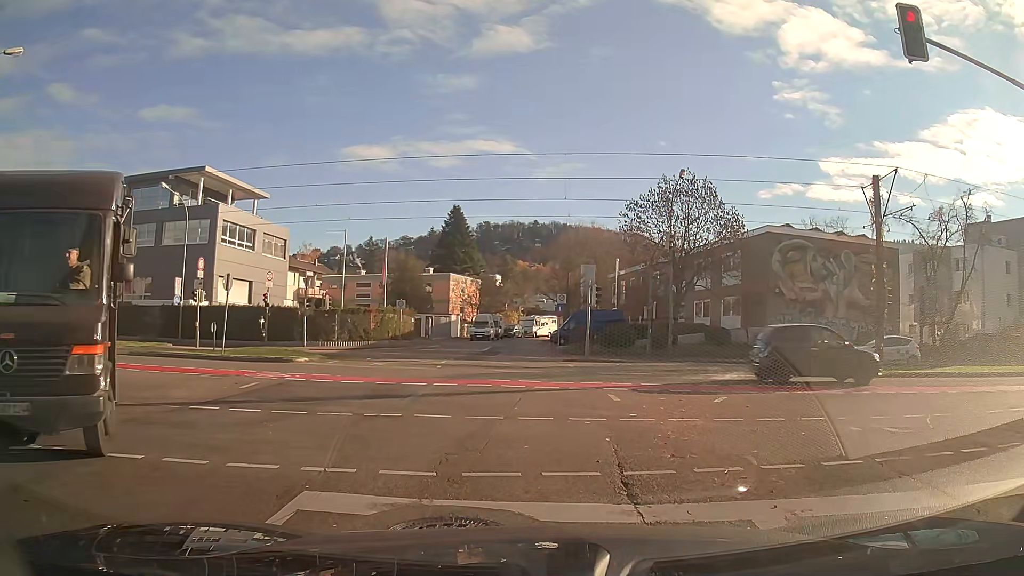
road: secondary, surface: asphalt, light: Day
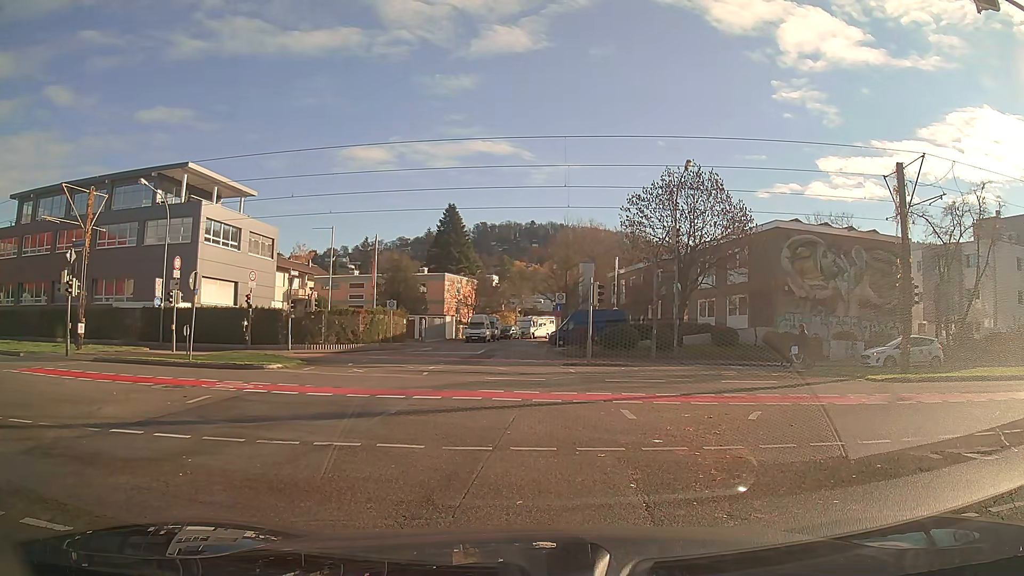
(0.0, +2.1) m; +1°
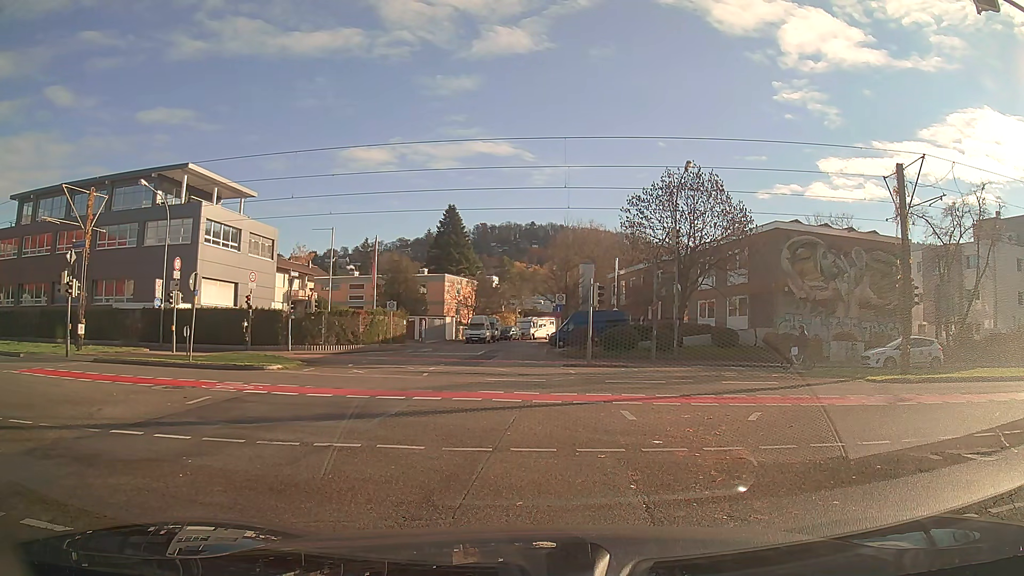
(0.0, +0.1) m; 0°
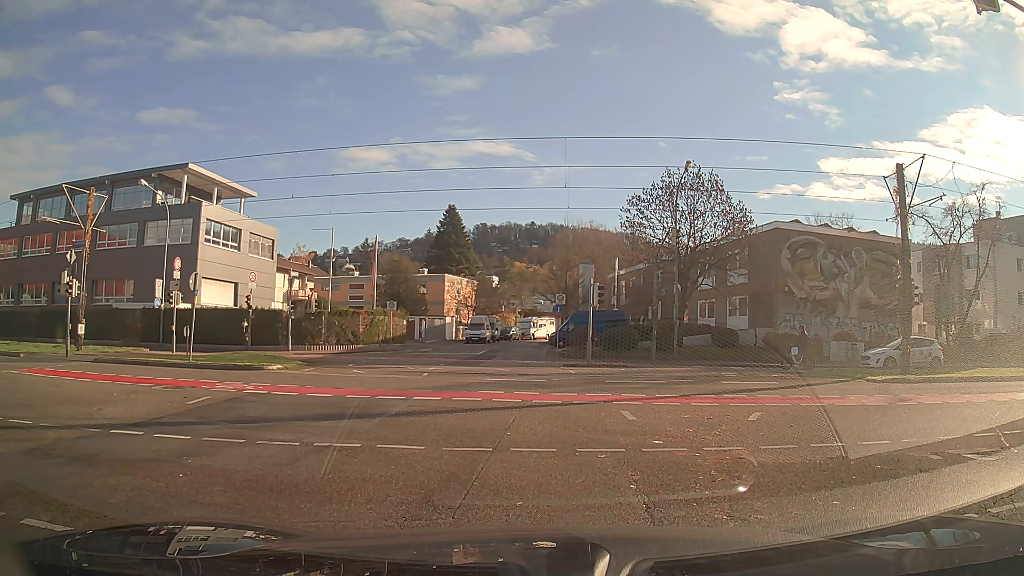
(0.0, 0.0) m; 0°
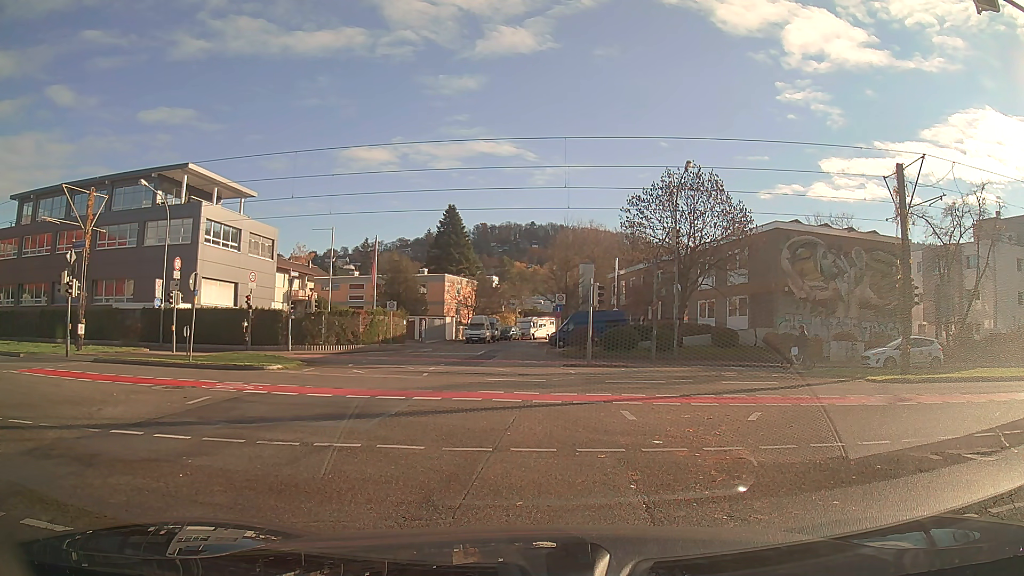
(0.0, 0.0) m; 0°
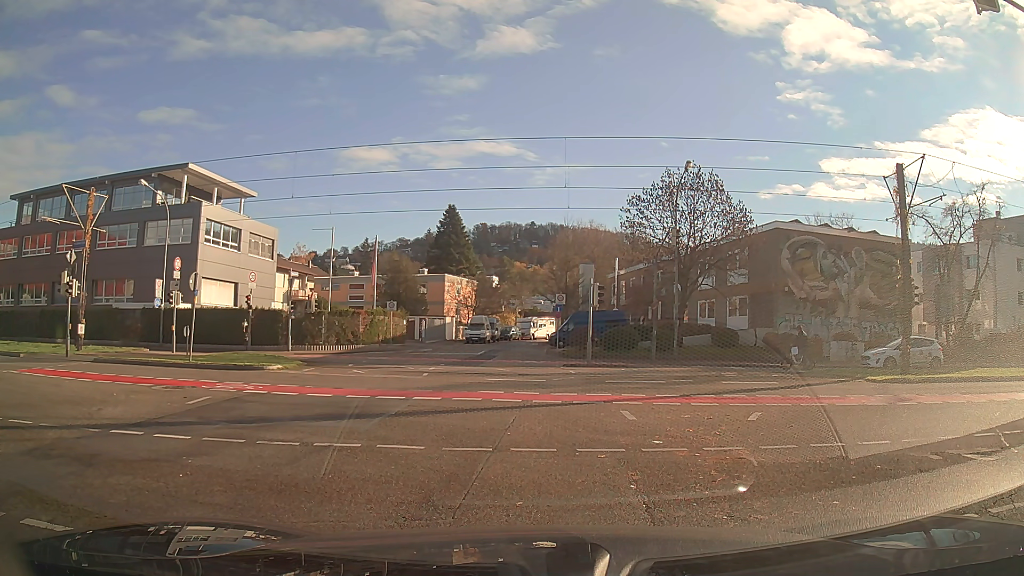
(0.0, 0.0) m; 0°
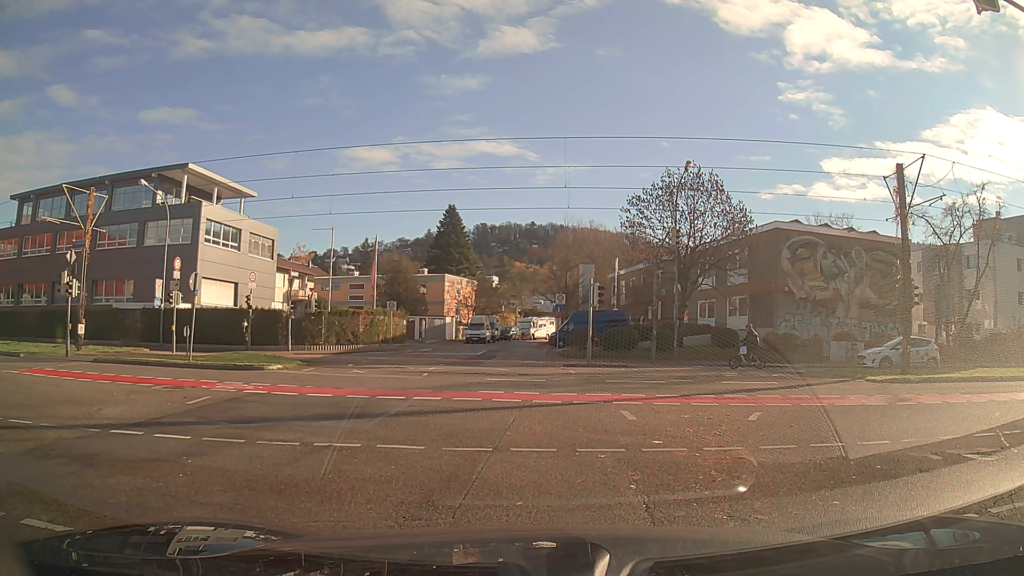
(0.0, 0.0) m; 0°
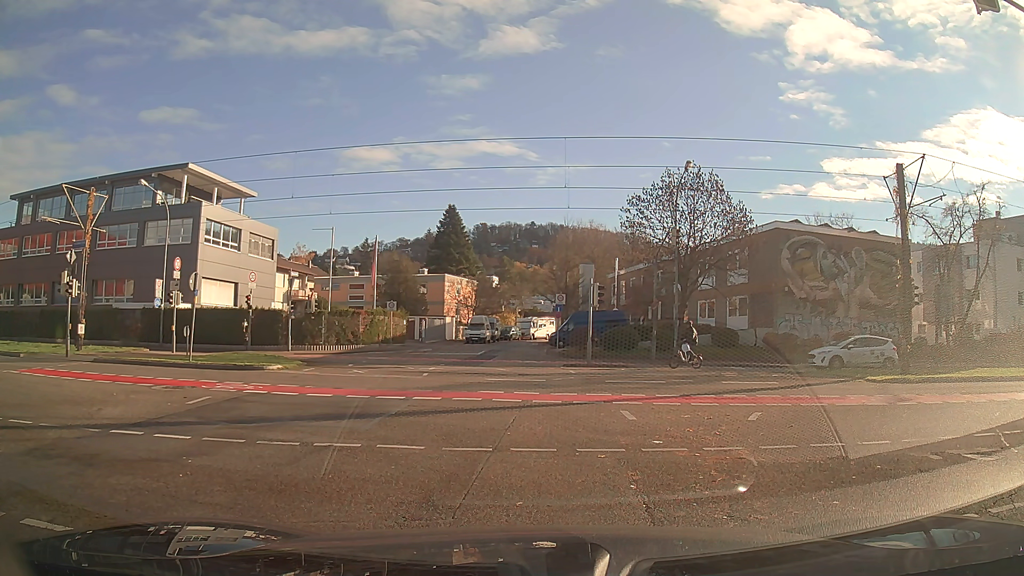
(0.0, 0.0) m; 0°
(0, +10) (-2, +20) (-8, +27) (-18, +30) (-28, +31) (-38, +33) (-48, +35) (-57, +38) (-67, +41) (-76, +44) m
